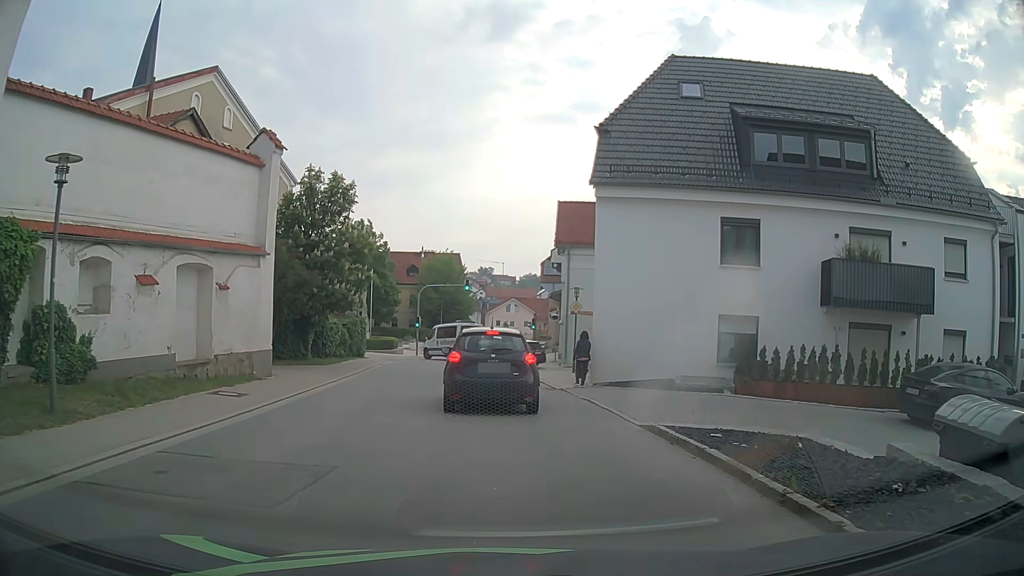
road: tertiary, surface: asphalt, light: Day
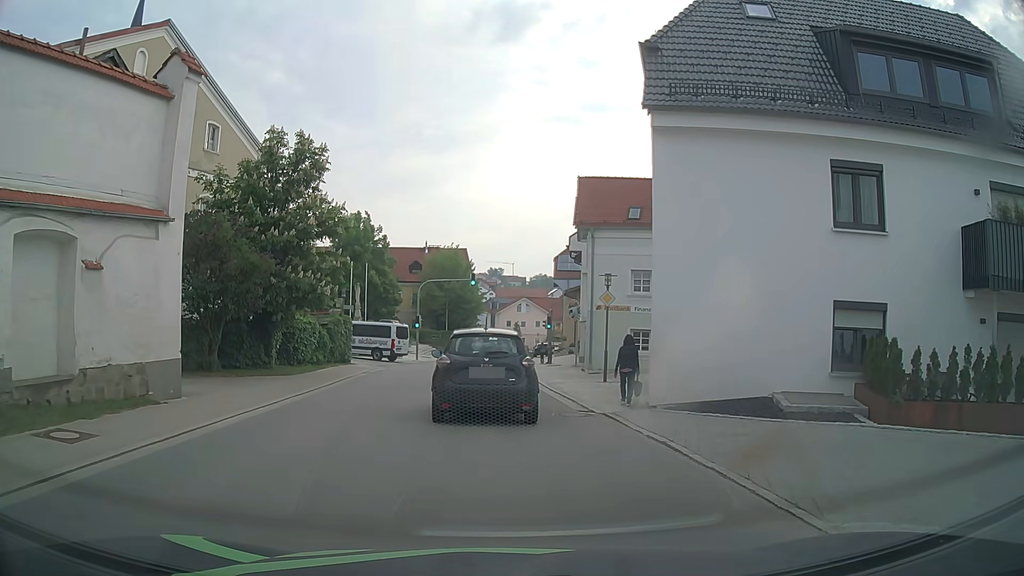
(0.0, +6.2) m; +1°
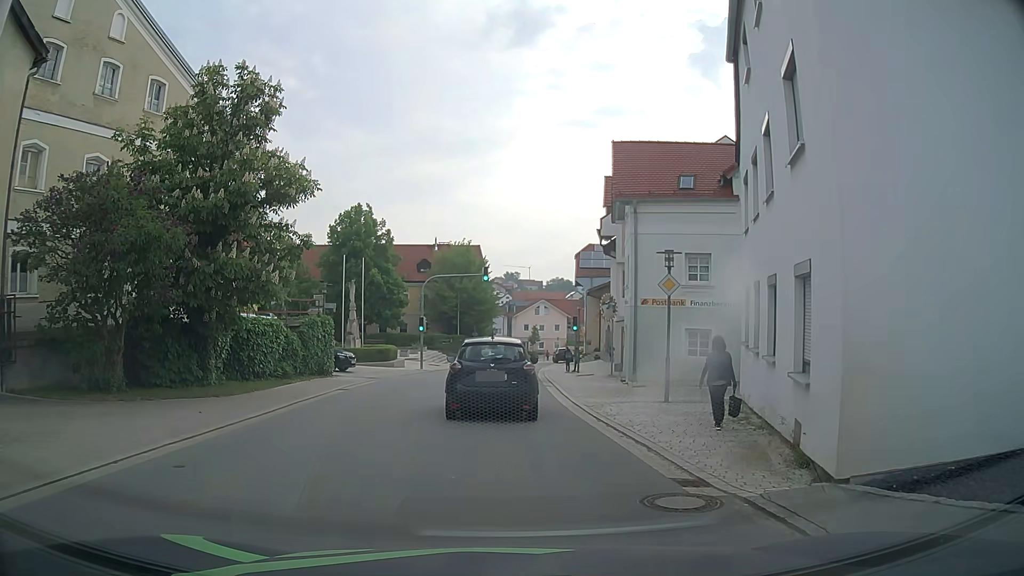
(-0.2, +6.9) m; -4°
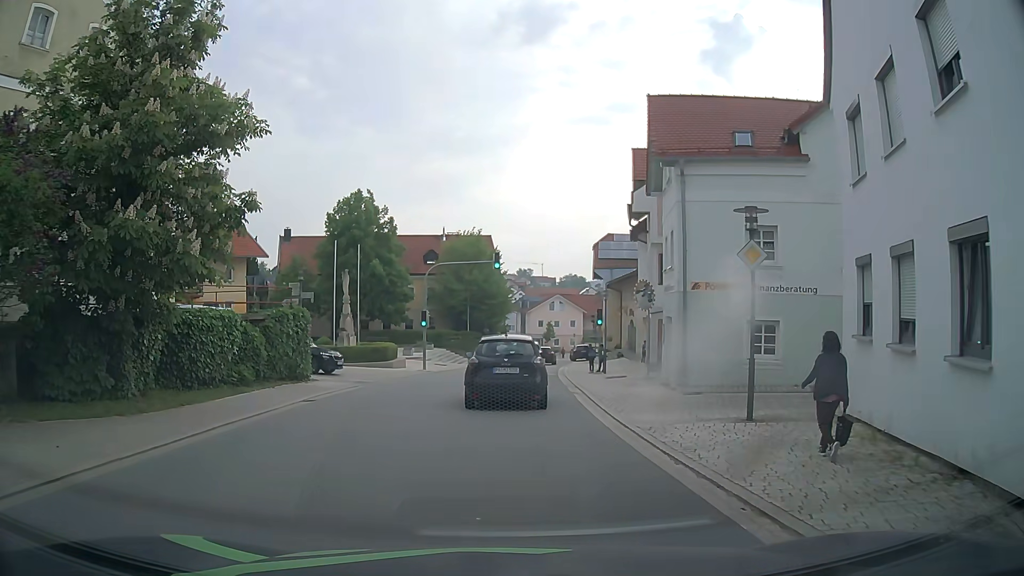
(+0.1, +5.2) m; 0°
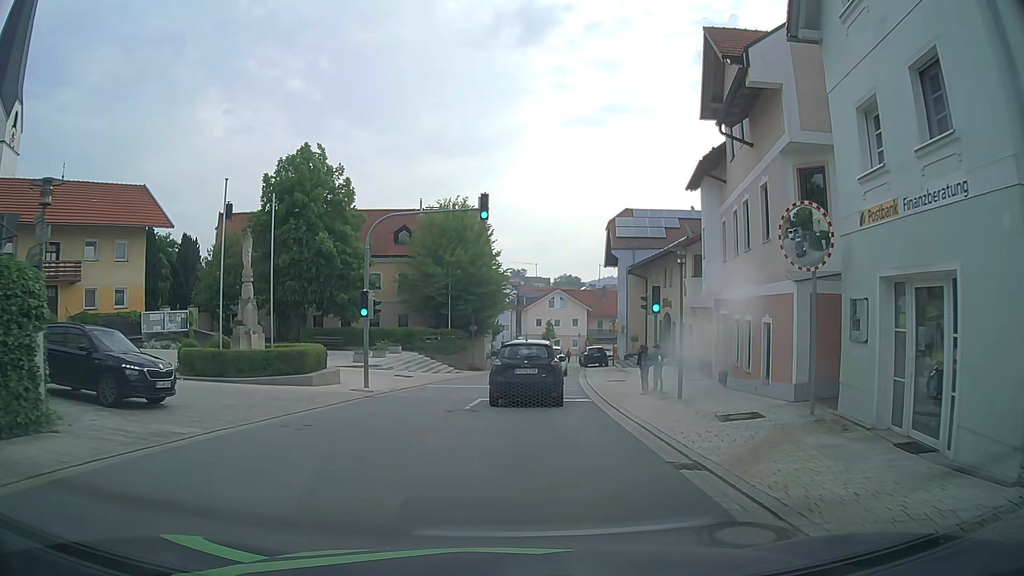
(0.0, +14.4) m; 0°
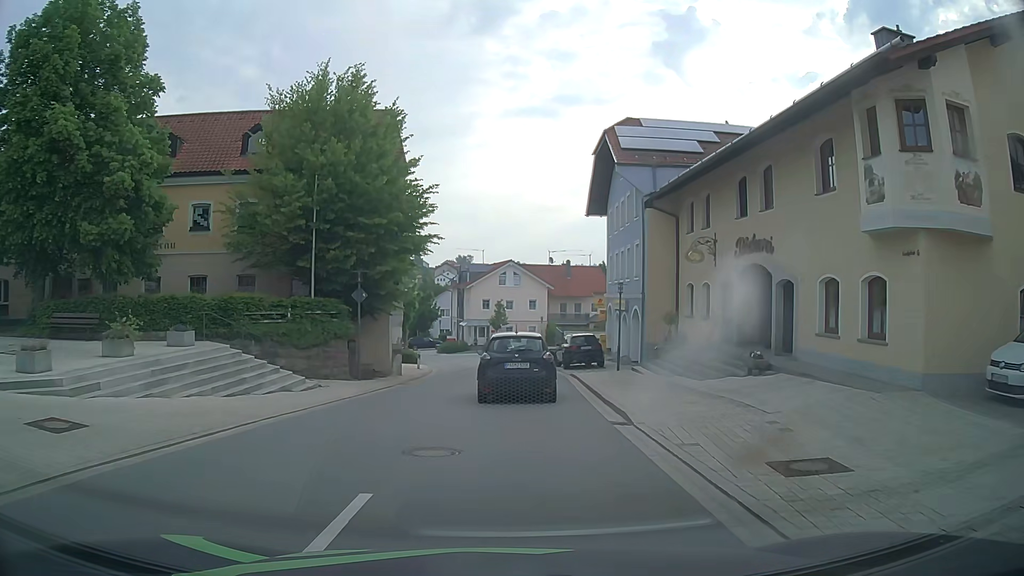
(+0.9, +22.3) m; +4°
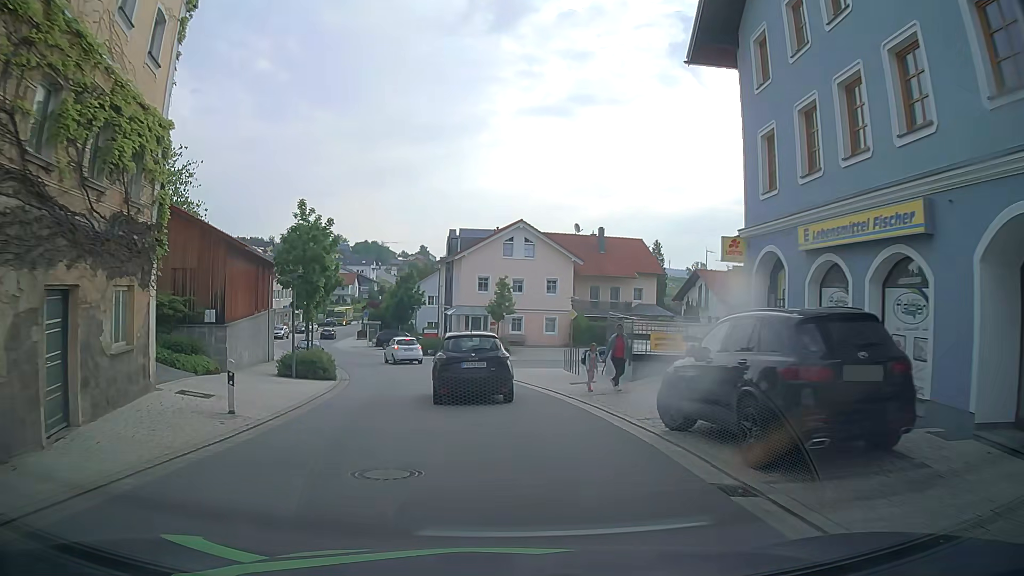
(+0.5, +25.4) m; 0°
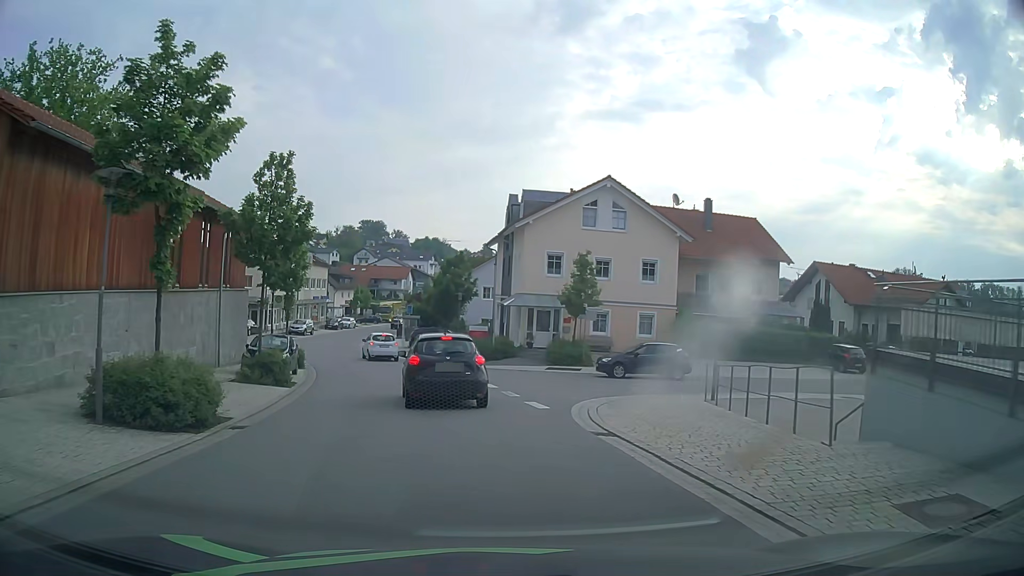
(-0.8, +15.4) m; -6°
(0, +10) (-2, +20) (-4, +30) (-7, +39) (-10, +49) (-13, +58) (-15, +68) (-16, +78) (-16, +88) (-15, +98) m
